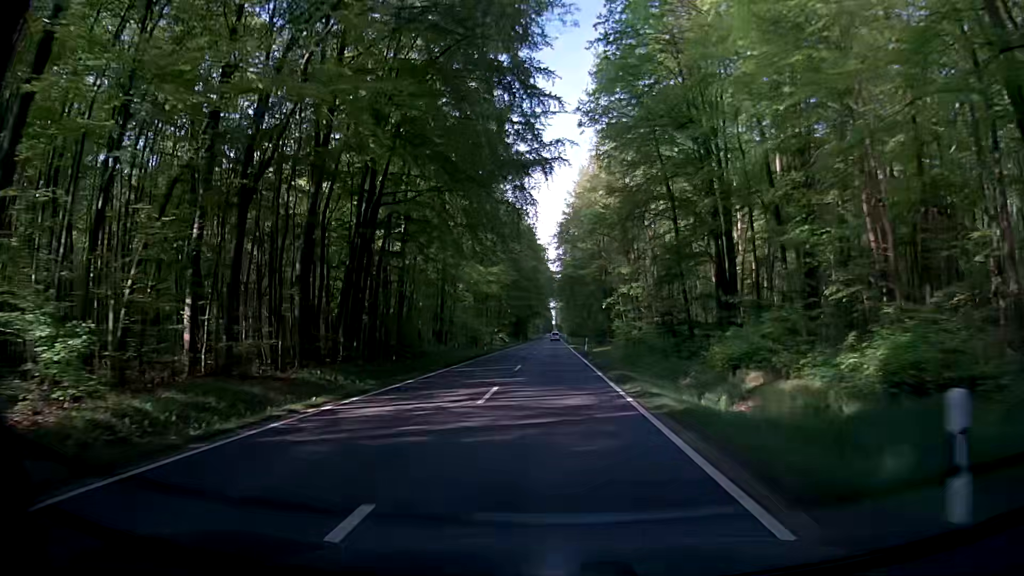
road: secondary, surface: asphalt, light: Day
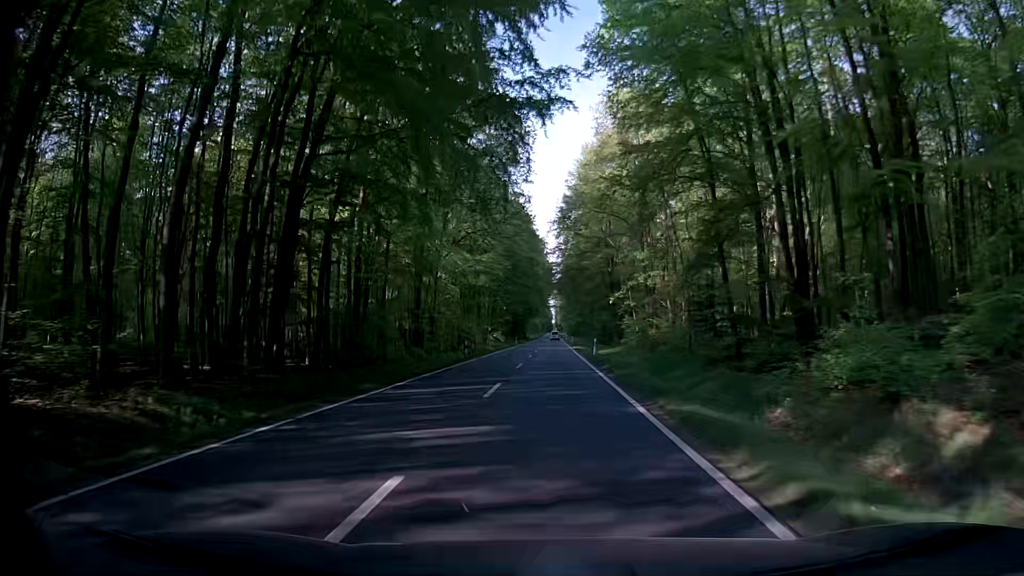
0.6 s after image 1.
(-0.2, +10.8) m; -3°
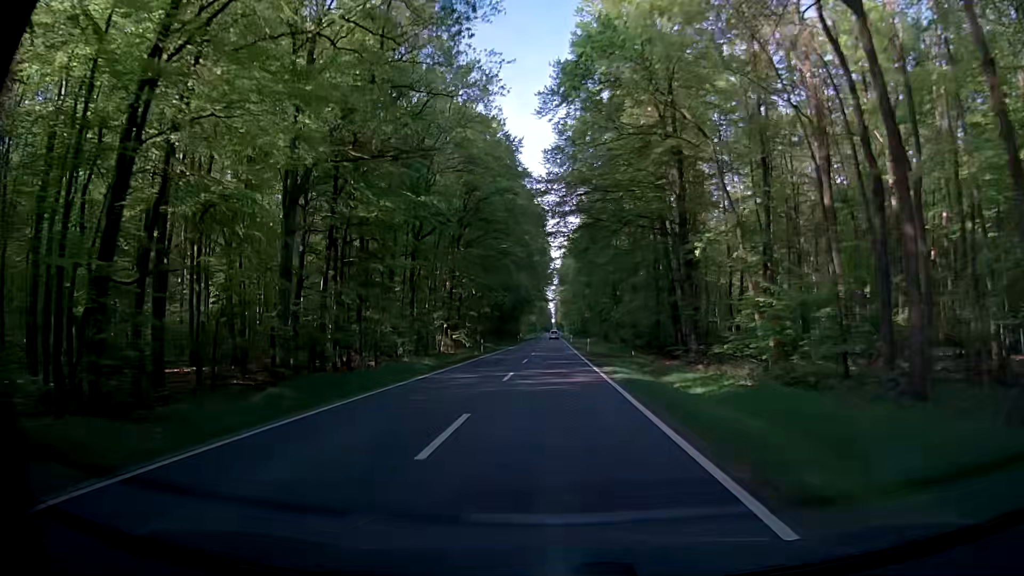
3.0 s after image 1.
(+1.1, +43.2) m; +3°
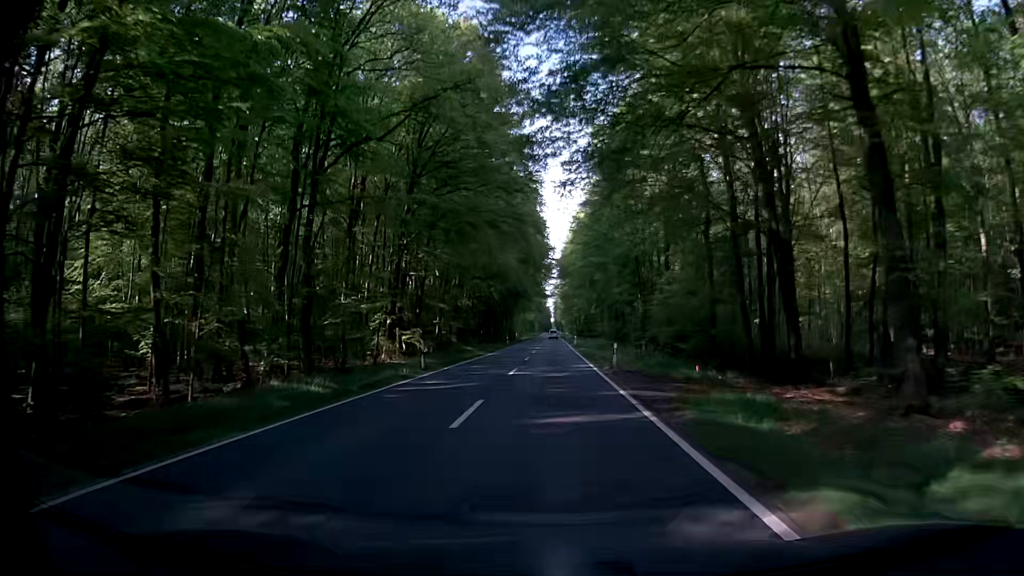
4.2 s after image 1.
(-0.2, +21.6) m; -2°
(0, +10) (0, +20) (0, +30) (0, +40) (+1, +50) (+1, +60) (+1, +70) (+1, +80) (+1, +90) (+1, +100) m
